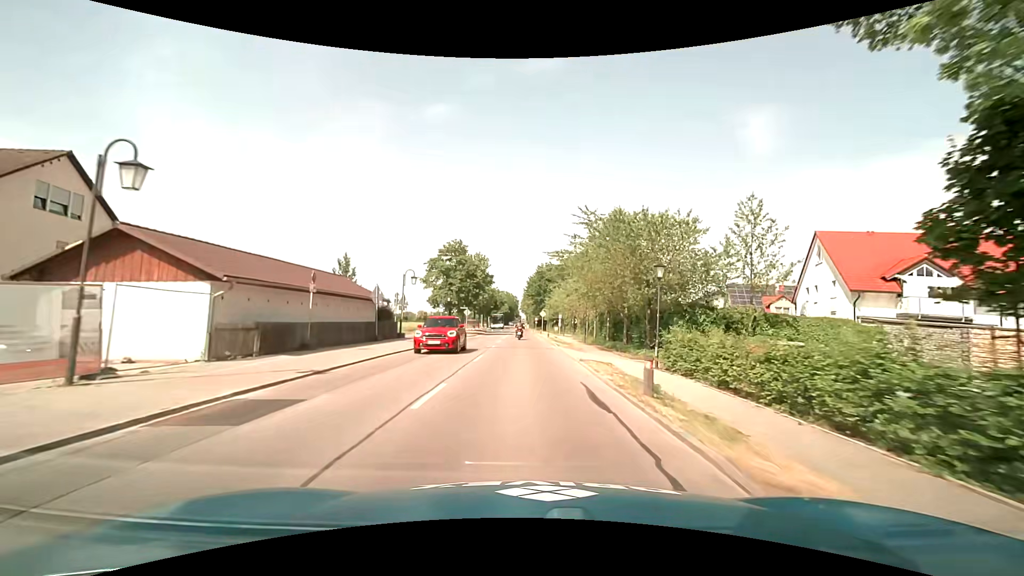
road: tertiary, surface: asphalt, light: Day
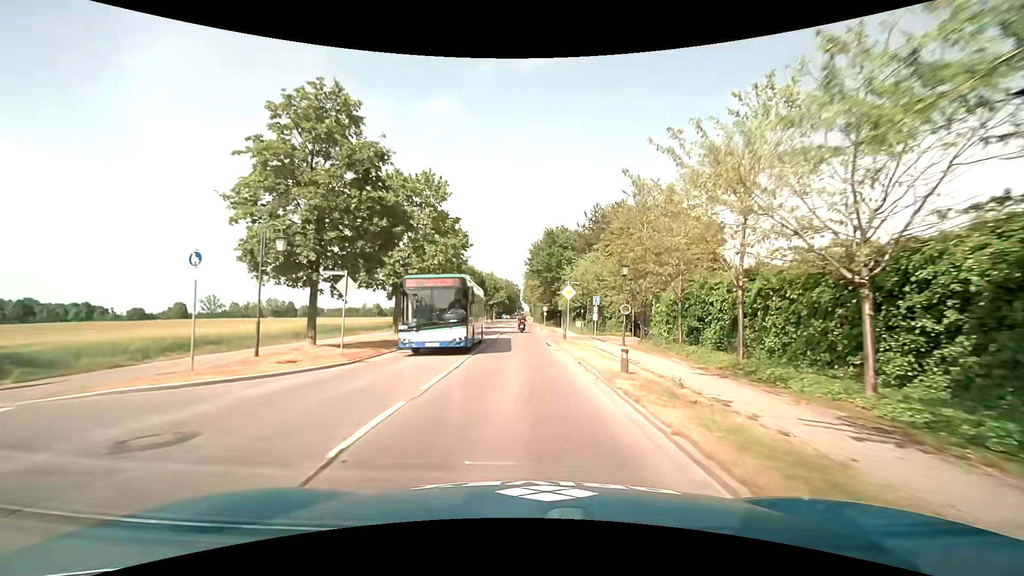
(-0.2, +38.6) m; -1°
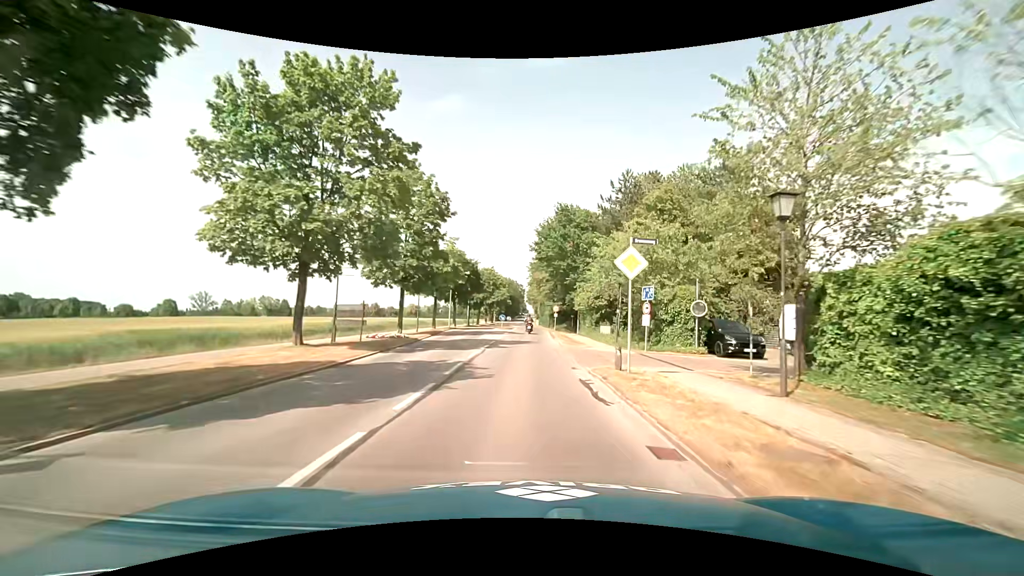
(-0.1, +15.6) m; 0°
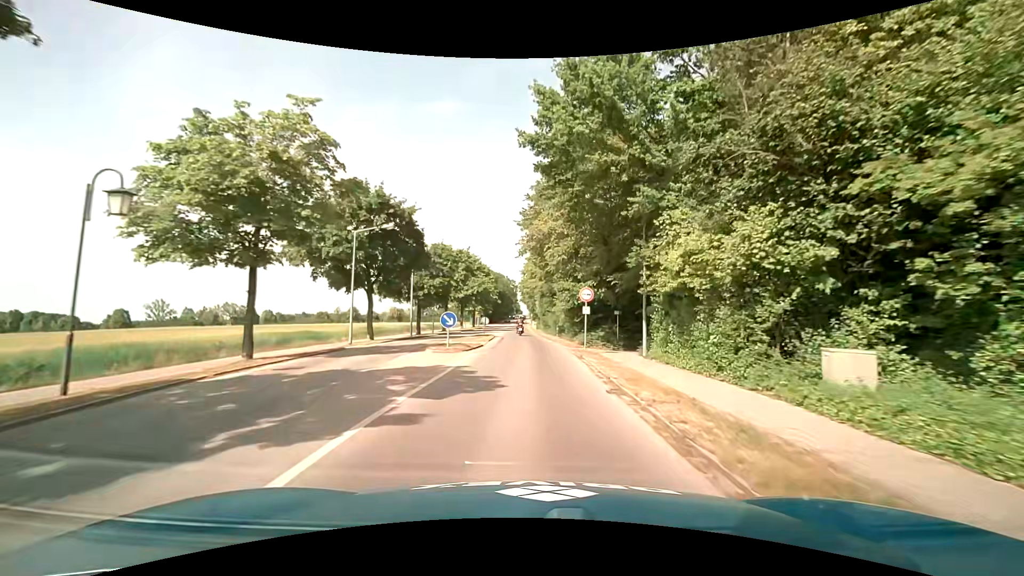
(0.0, +31.1) m; +1°
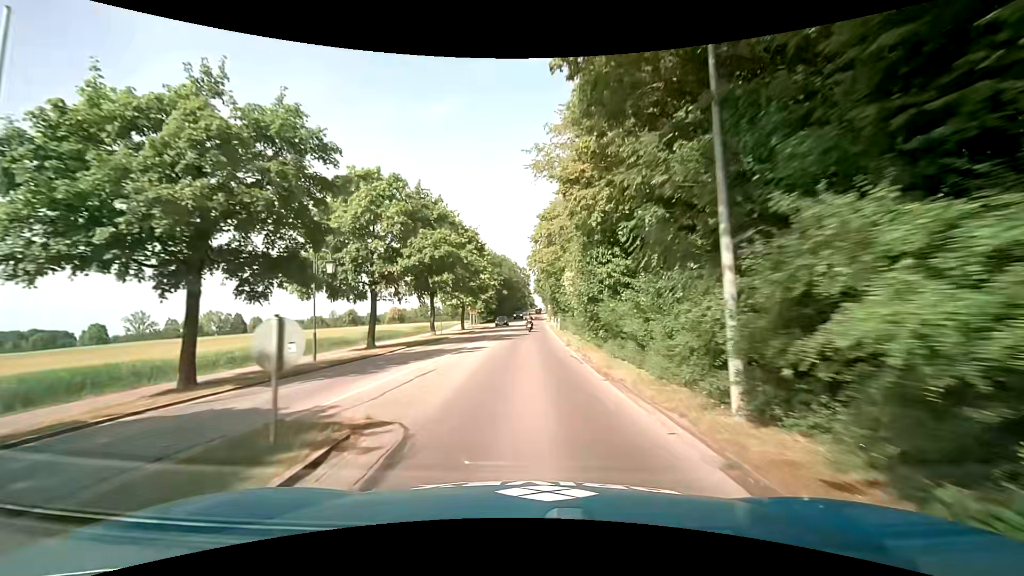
(-0.4, +30.9) m; -3°
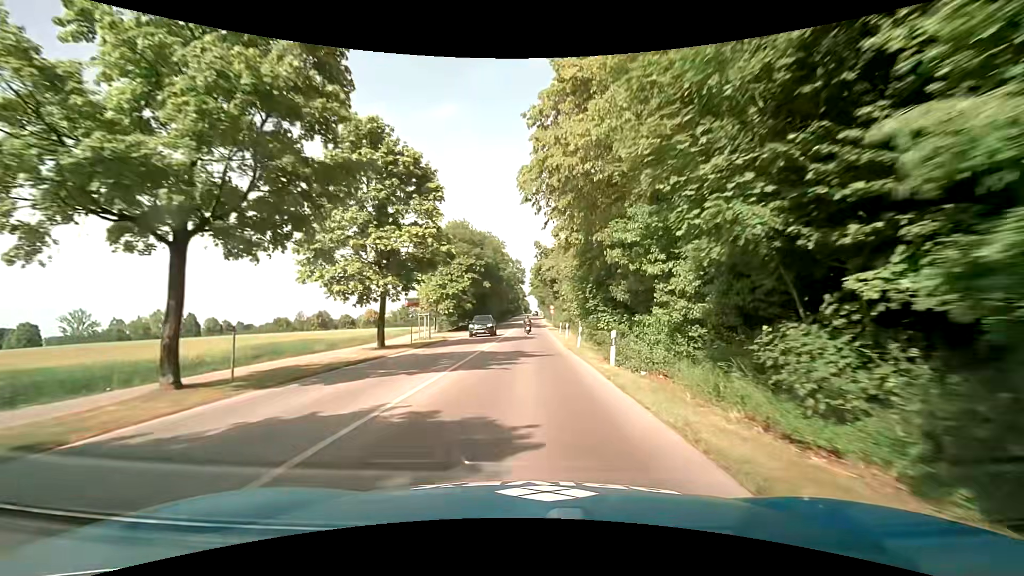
(+0.8, +31.4) m; +2°
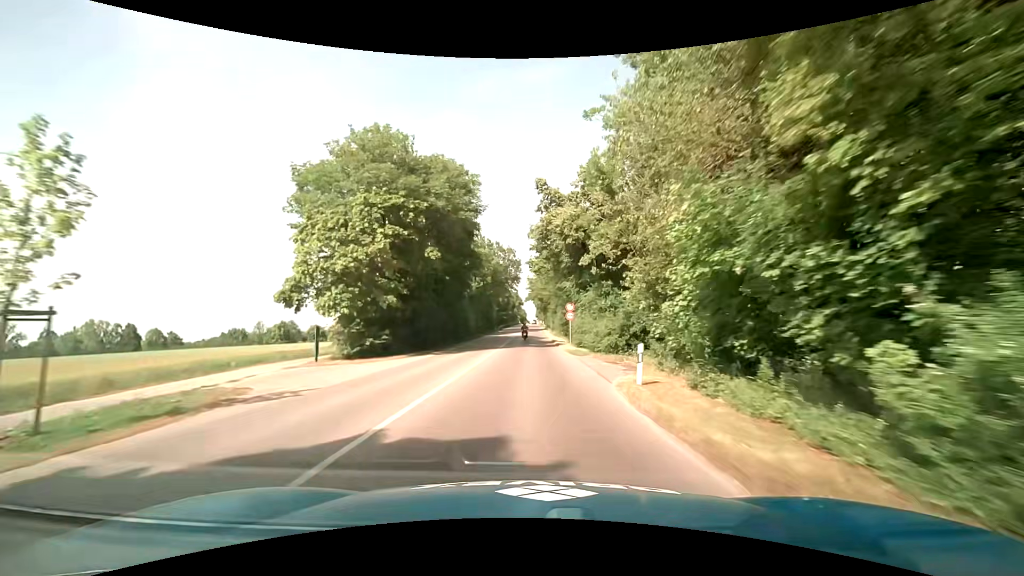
(+0.4, +33.8) m; 0°
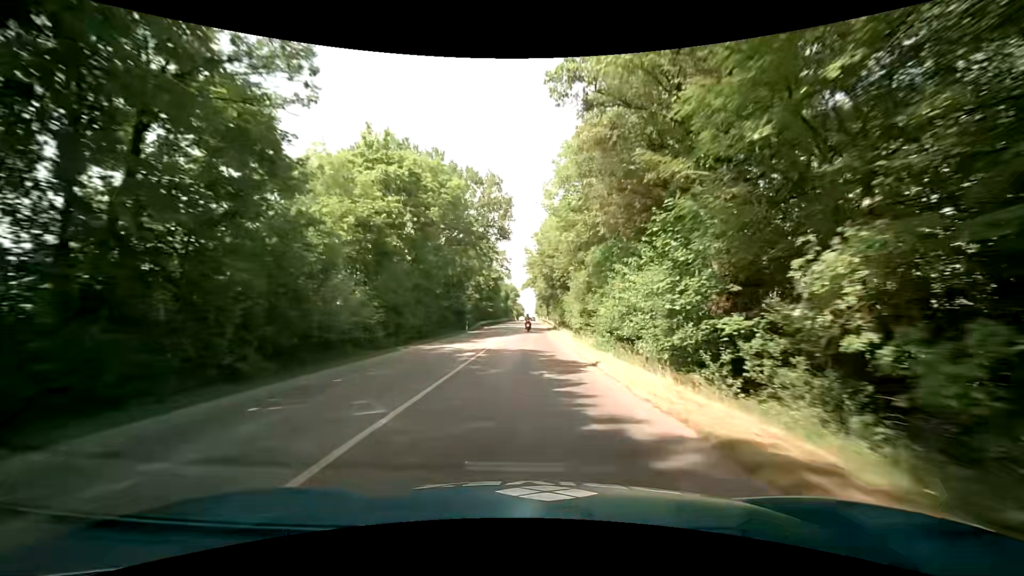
(+0.3, +40.2) m; +1°
(0, +10) (0, +20) (0, +30) (0, +40) (0, +50) (0, +60) (0, +70) (+1, +80) (+1, +90) (+1, +100) m
